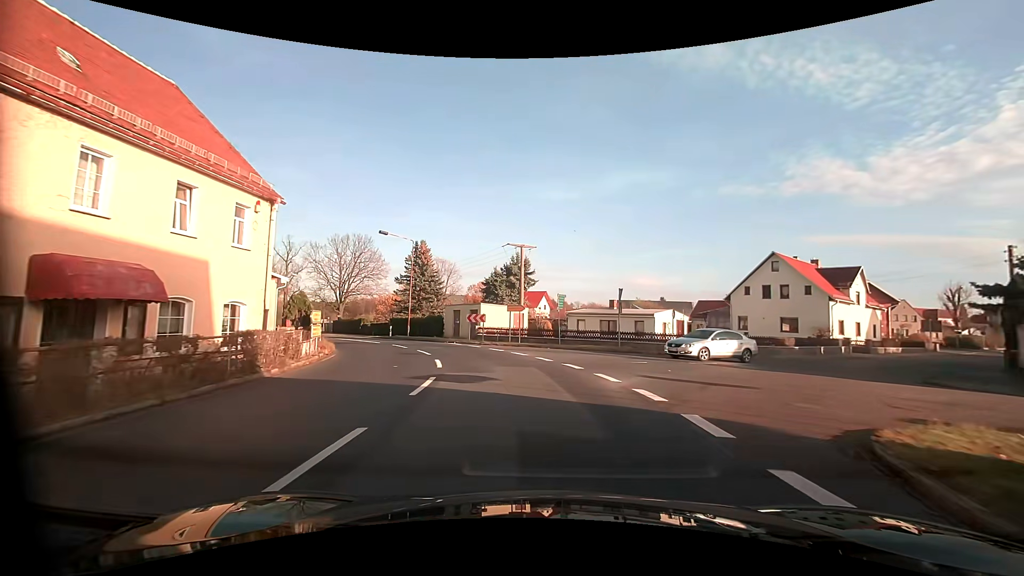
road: primary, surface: asphalt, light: Day
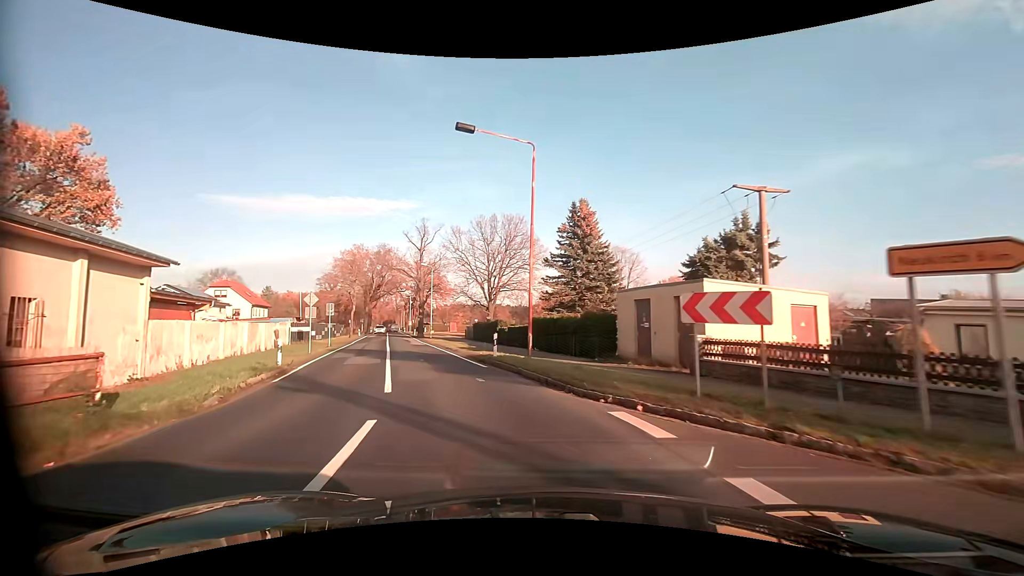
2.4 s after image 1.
(-3.4, +23.5) m; -22°
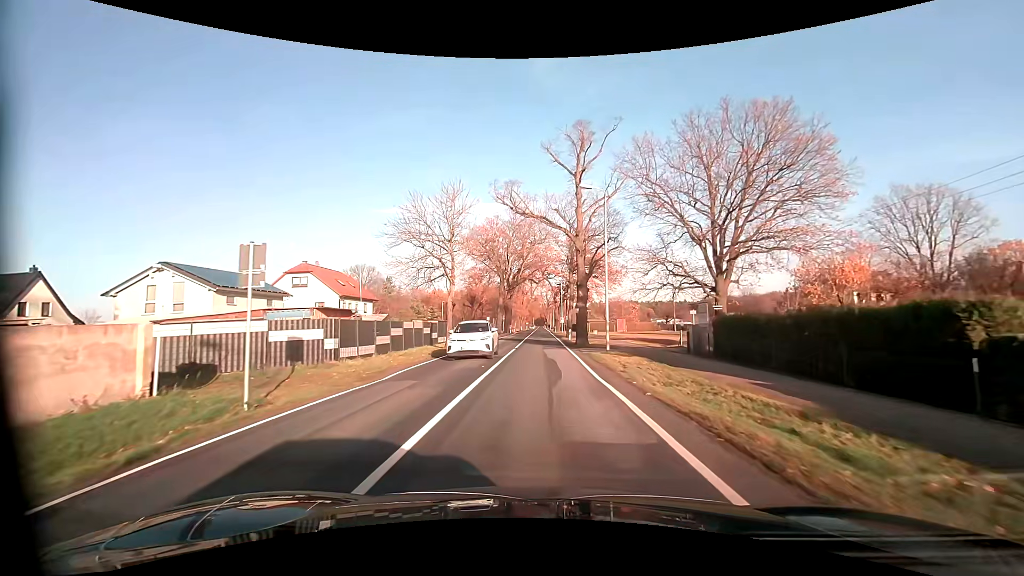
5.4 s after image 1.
(-7.1, +32.2) m; -16°
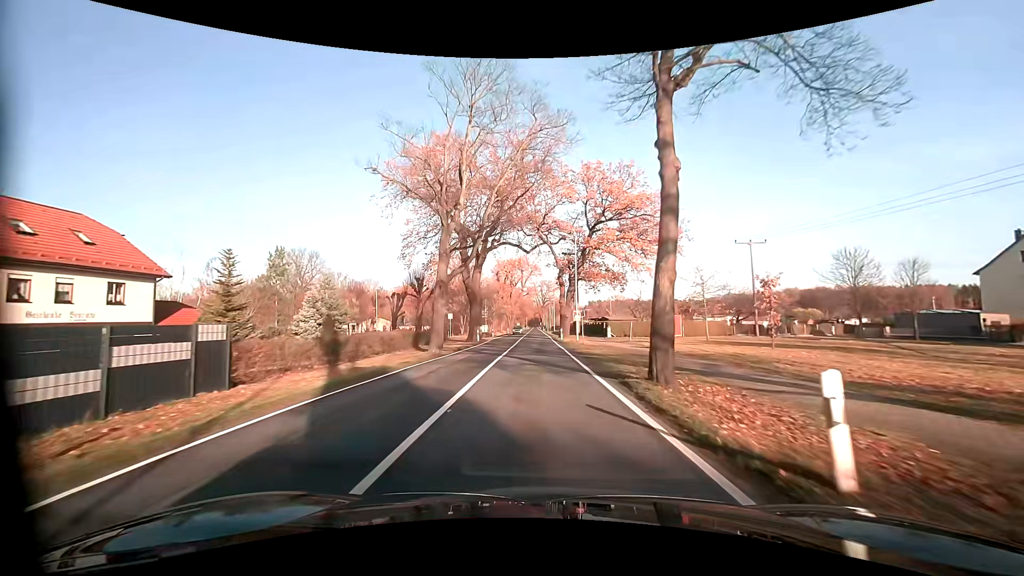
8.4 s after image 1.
(+0.1, +39.2) m; 0°
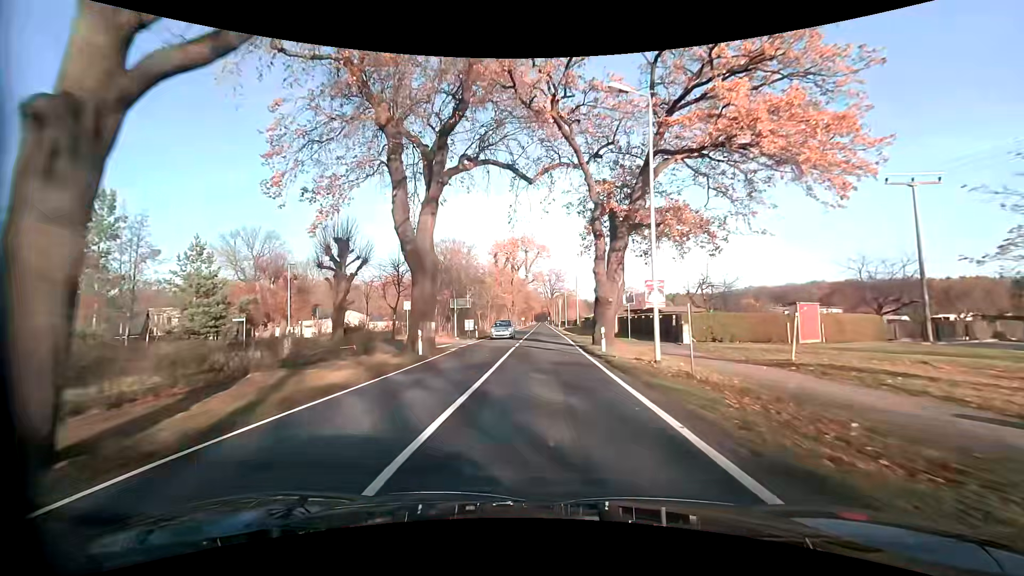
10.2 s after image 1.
(0.0, +24.3) m; 0°
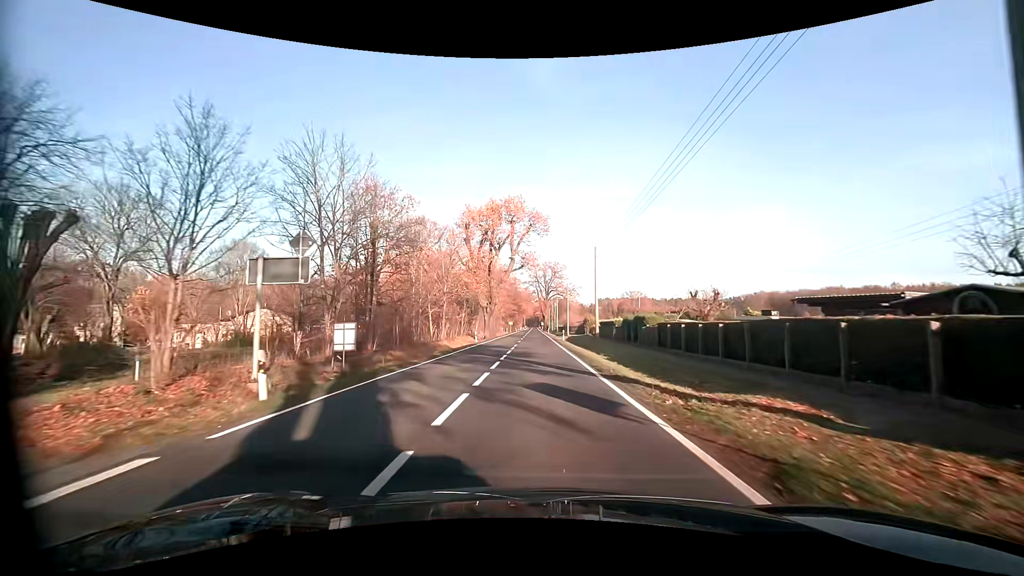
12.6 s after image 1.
(+0.3, +32.2) m; +1°
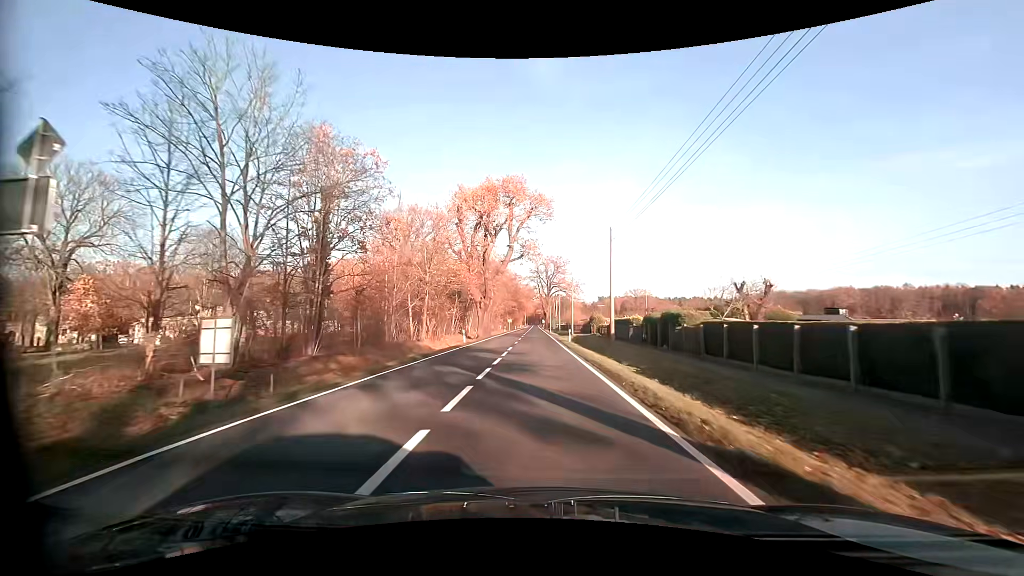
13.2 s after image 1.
(0.0, +8.2) m; 0°
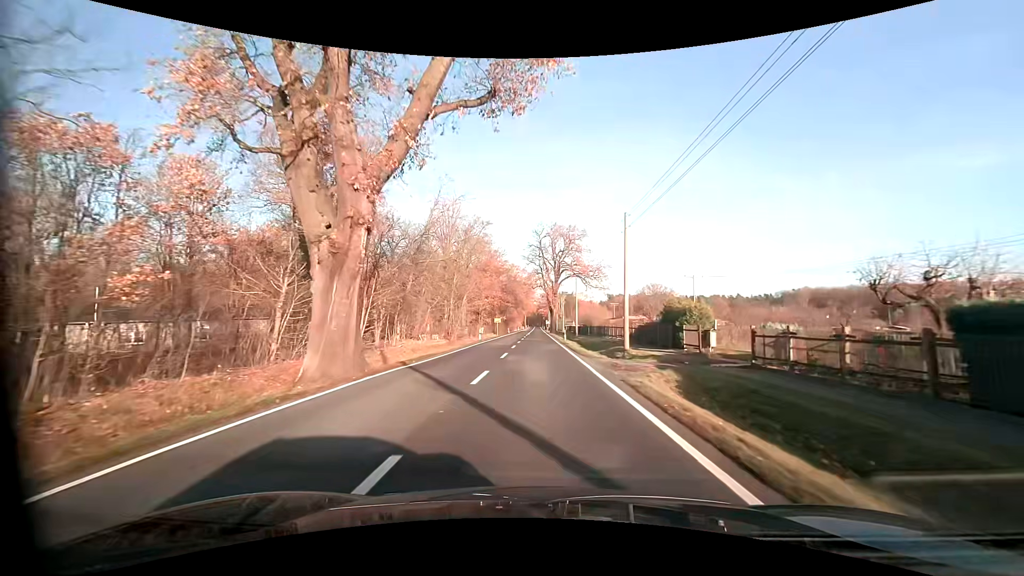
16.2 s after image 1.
(-0.1, +41.8) m; 0°
(0, +10) (0, +20) (0, +30) (0, +40) (0, +50) (0, +60) (0, +70) (0, +80) (0, +90) (0, +100) m
